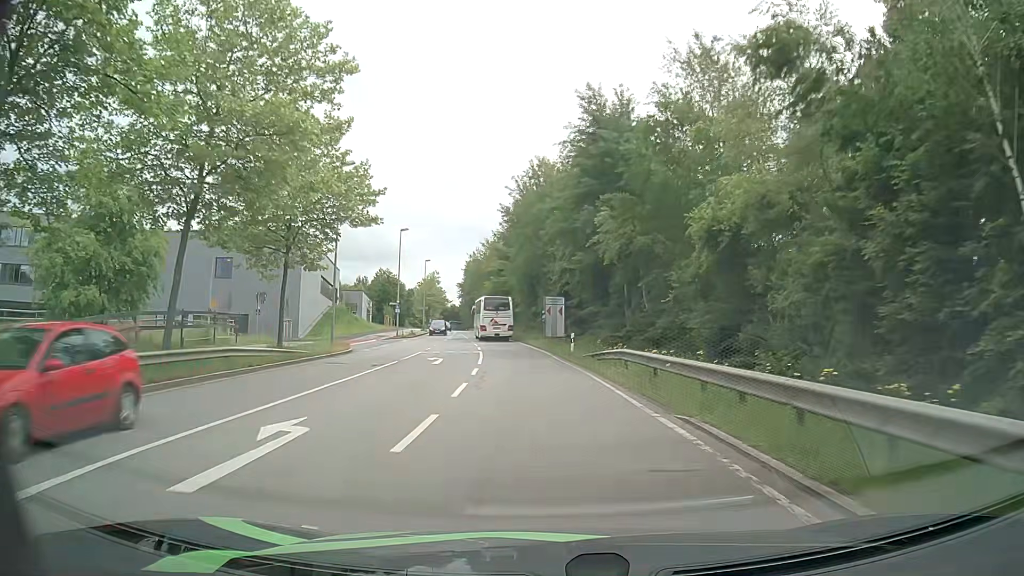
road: secondary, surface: asphalt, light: Day
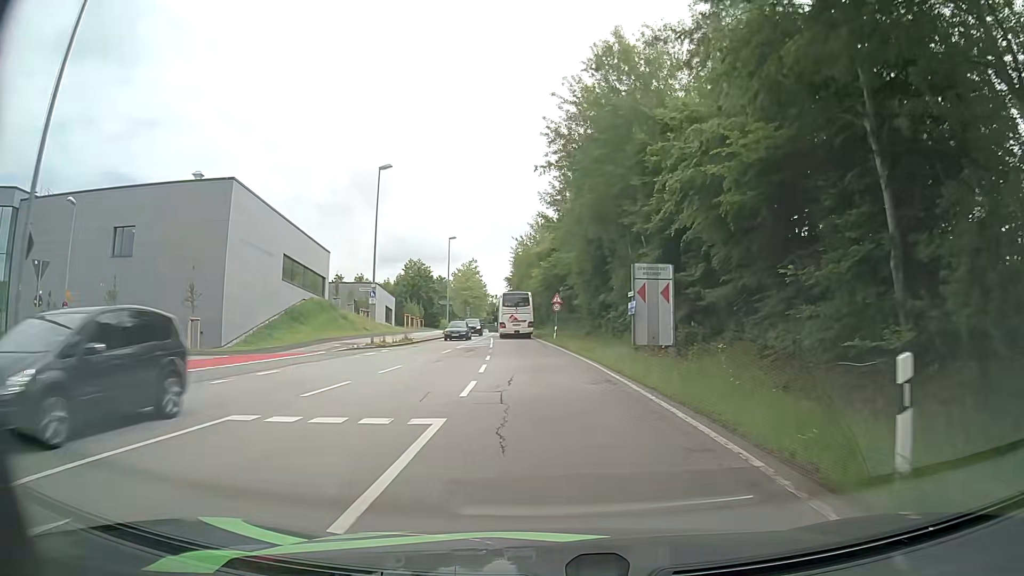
(-1.0, +26.7) m; -4°
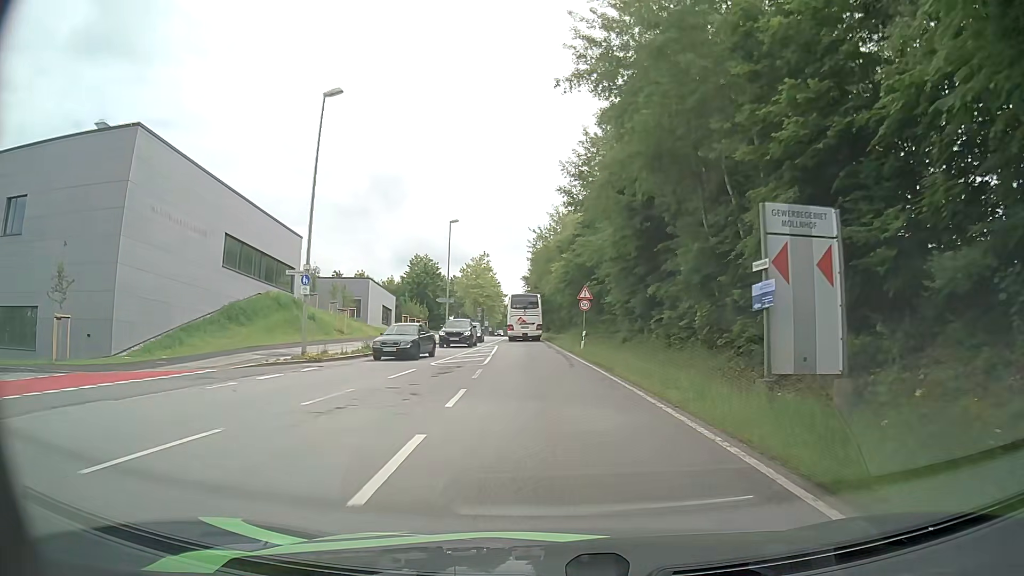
(-0.4, +13.6) m; -2°
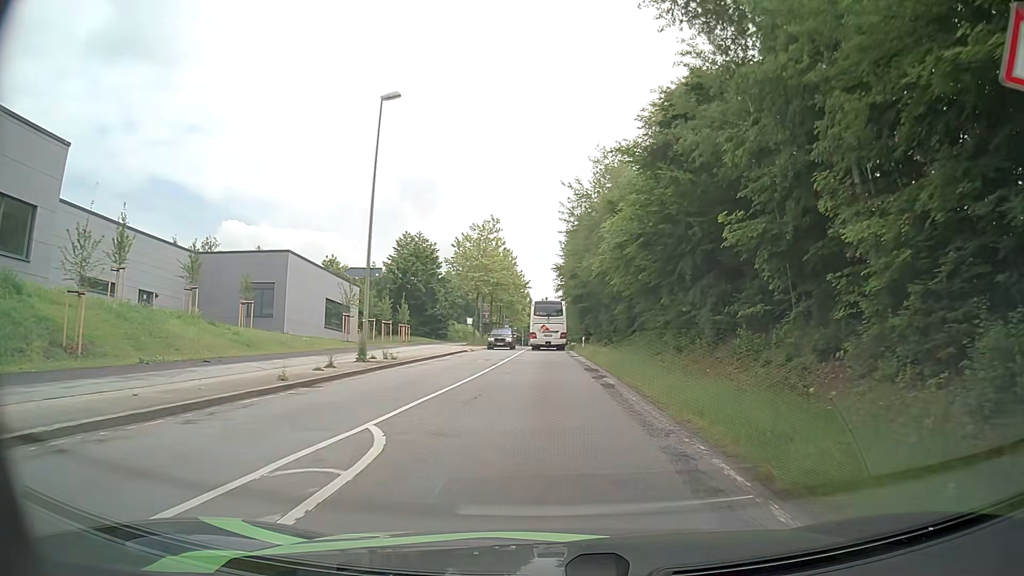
(-0.9, +34.3) m; -3°
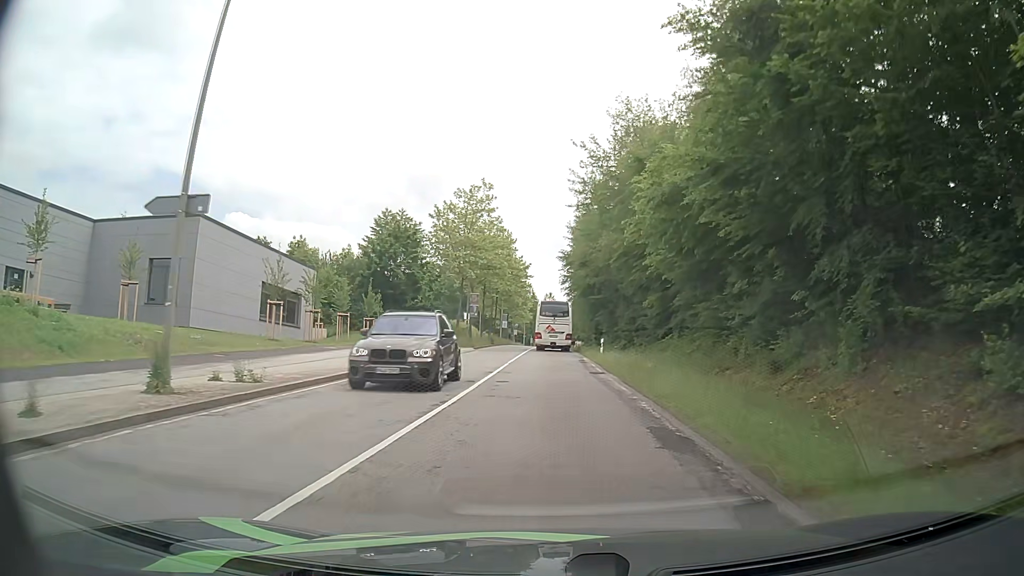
(0.0, +13.8) m; +1°
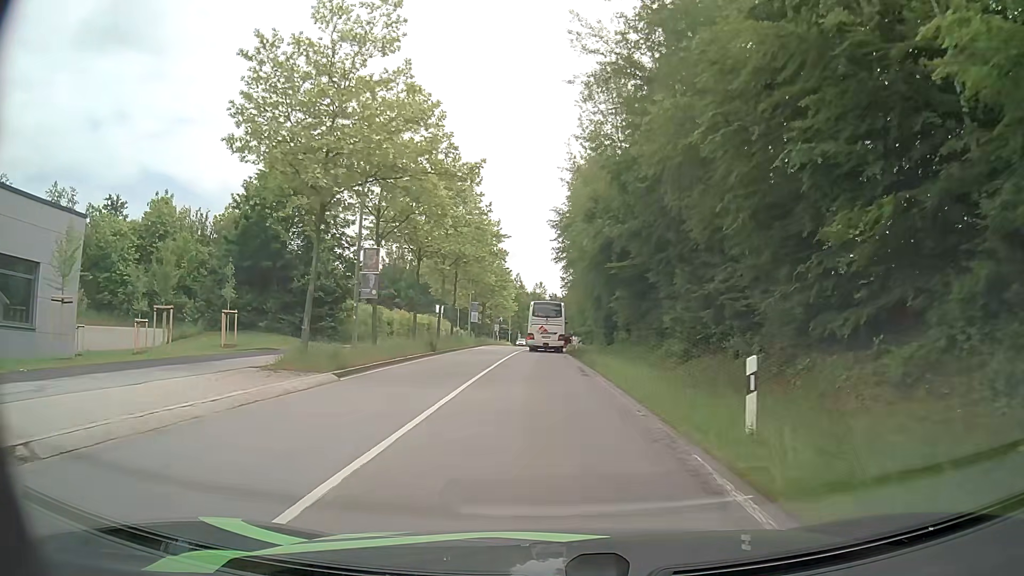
(0.0, +27.7) m; 0°
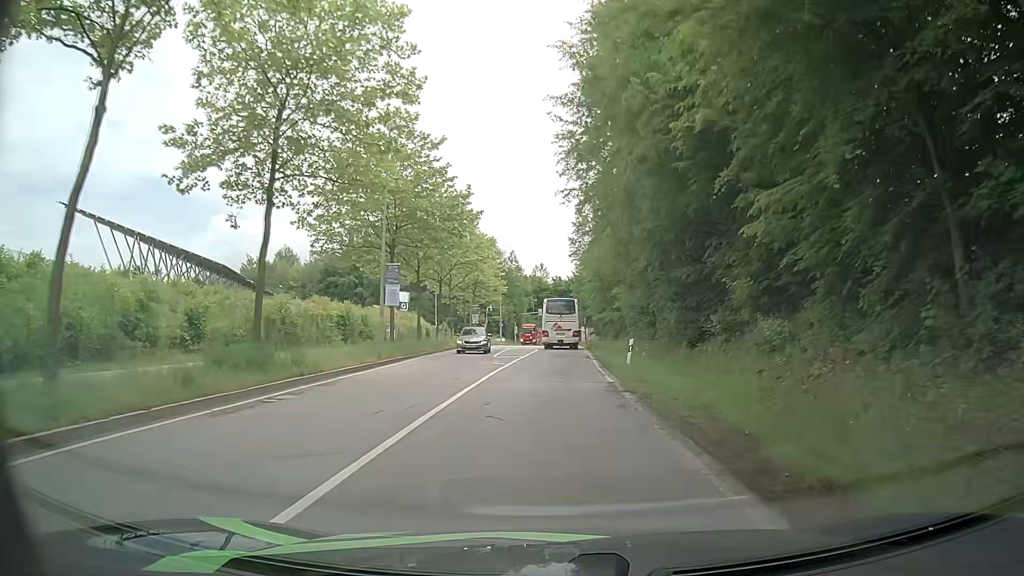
(-0.3, +34.9) m; 0°
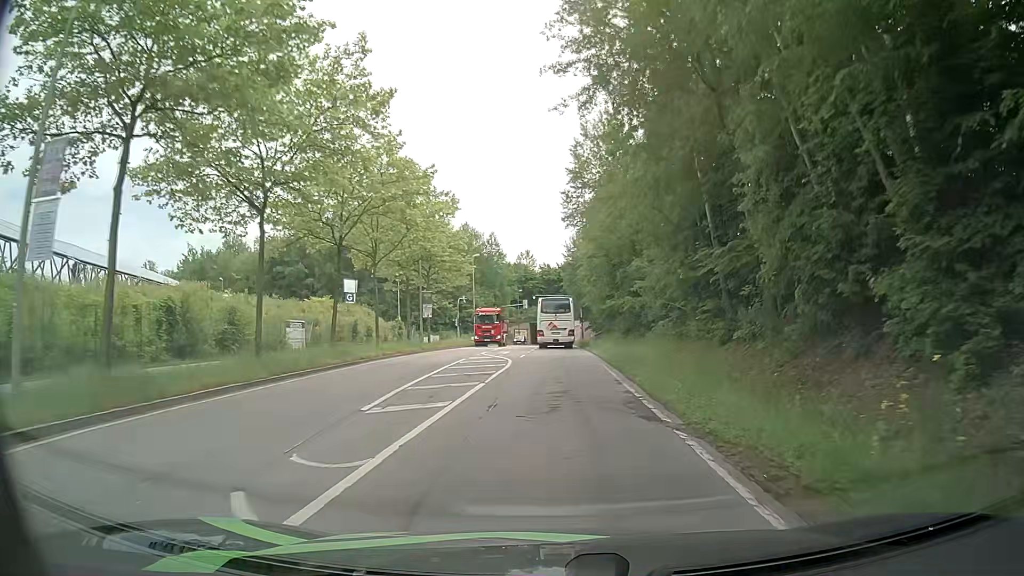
(+0.1, +21.2) m; +1°
